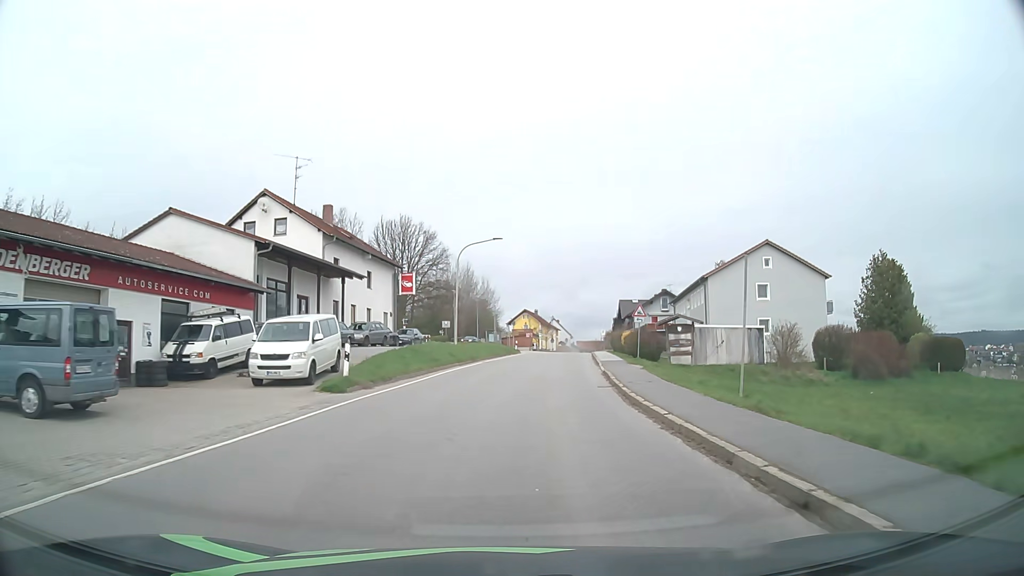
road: tertiary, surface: asphalt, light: Day
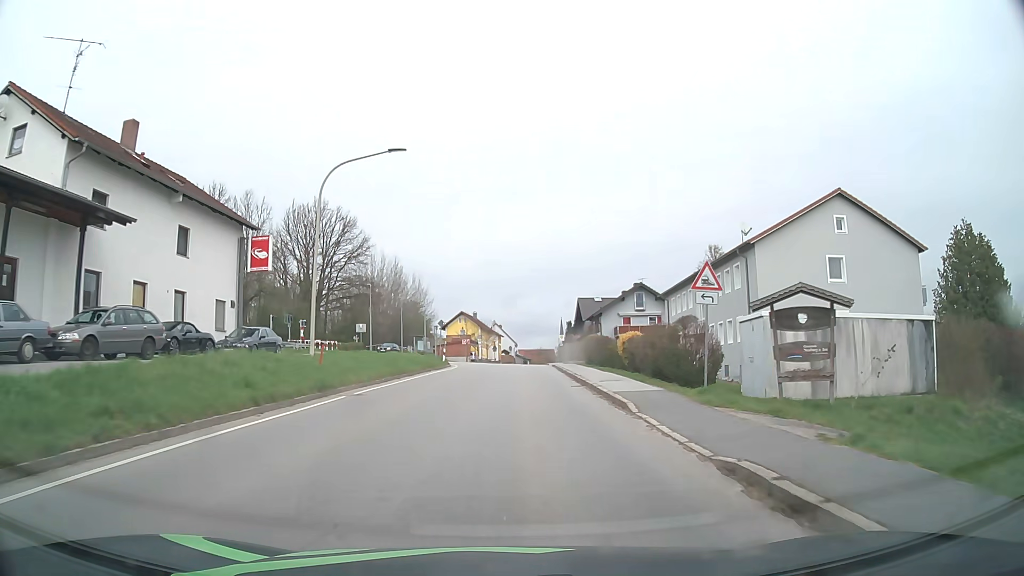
(+1.1, +21.8) m; +5°
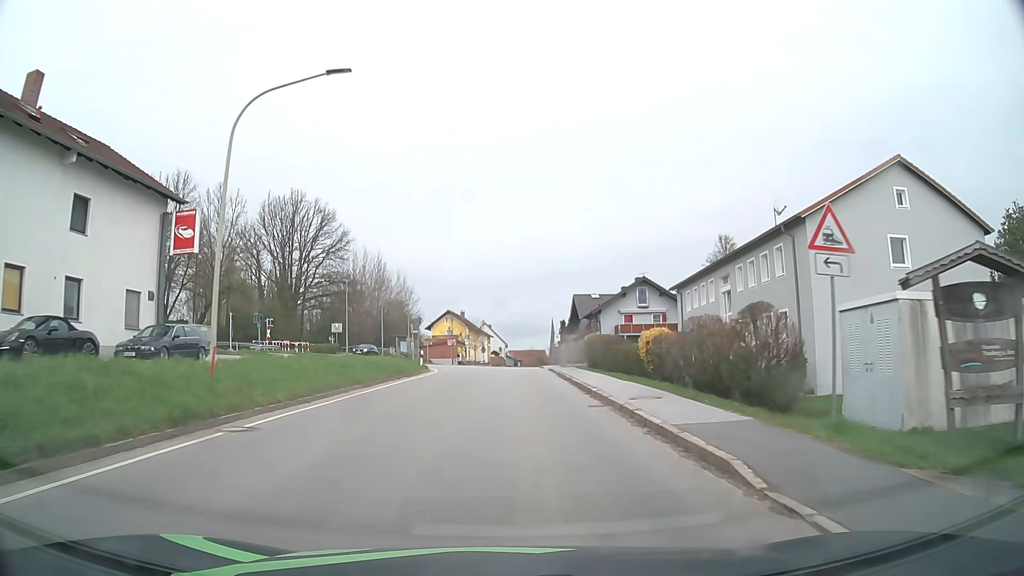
(+0.1, +7.2) m; +1°
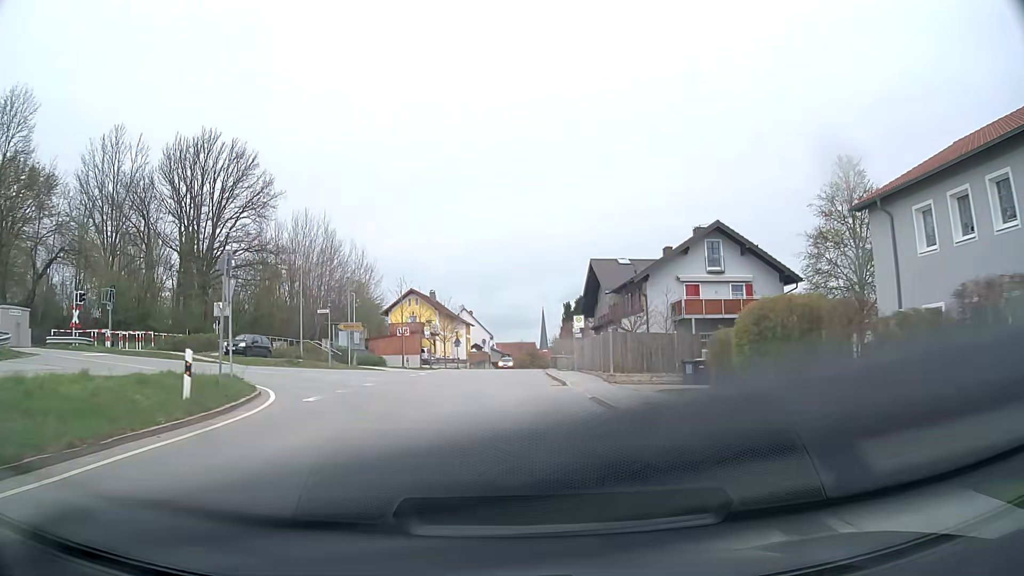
(+0.4, +28.7) m; +1°
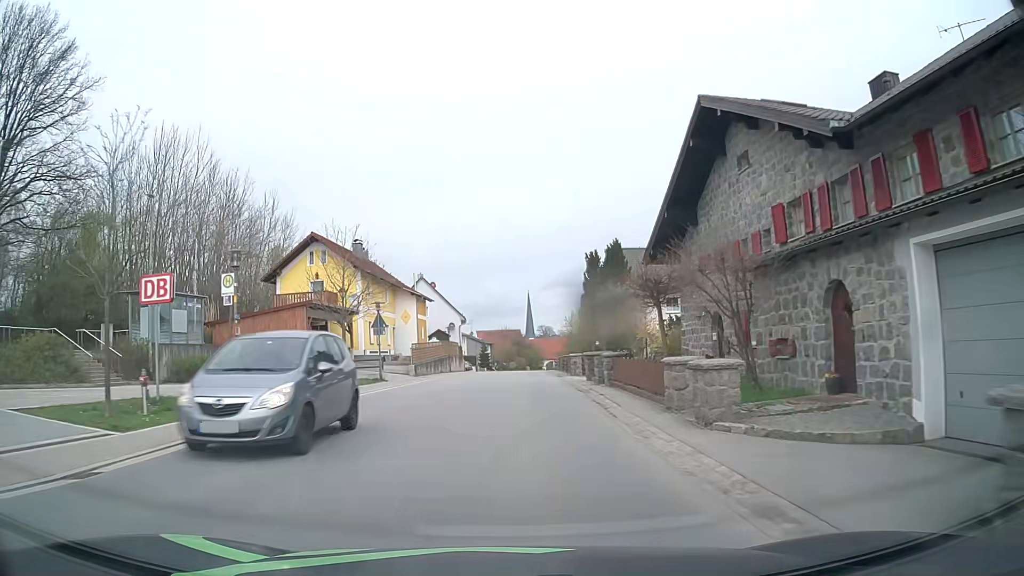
(+0.2, +35.7) m; +1°
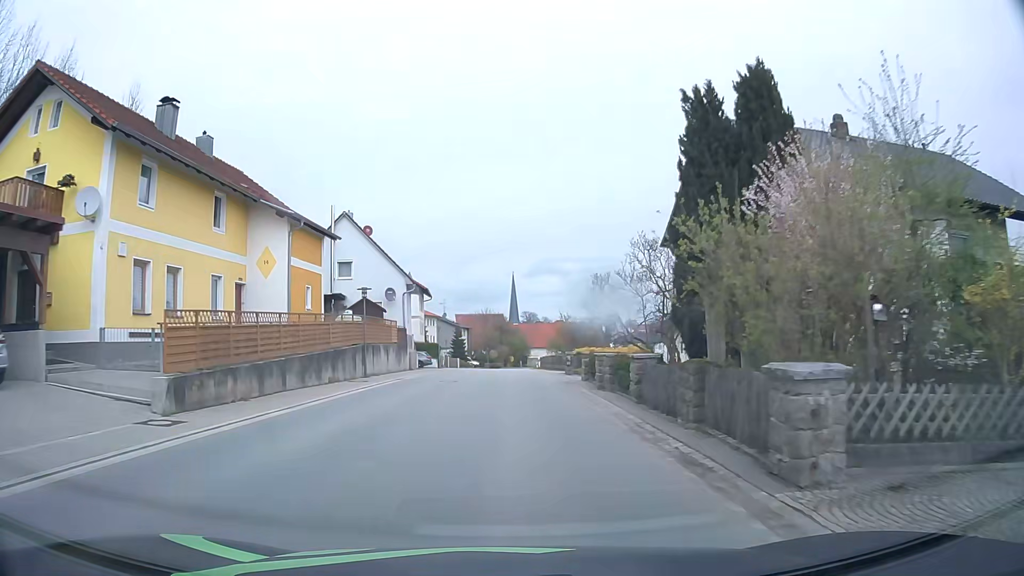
(+0.5, +28.5) m; +2°
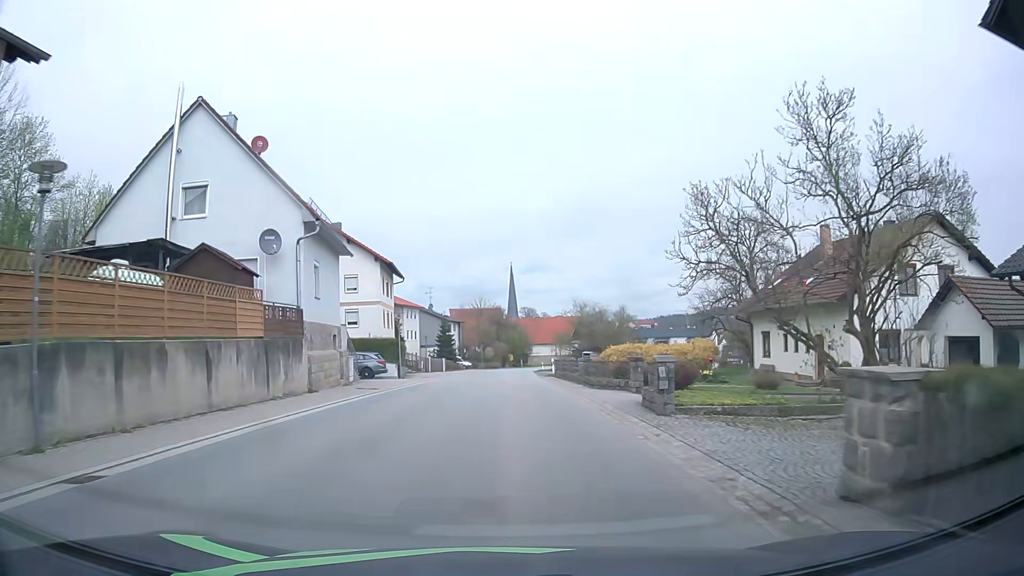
(+0.1, +21.5) m; 0°
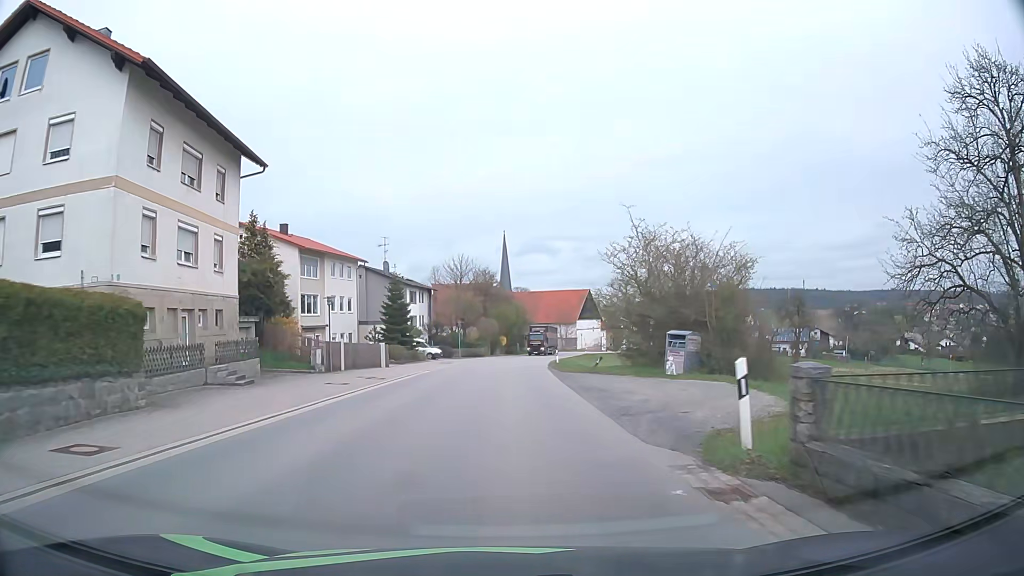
(+0.2, +36.6) m; +1°
(0, +10) (0, +20) (0, +30) (+1, +40) (+1, +50) (+2, +60) (+3, +70) (+5, +80) (+7, +90) (+9, +99) m
